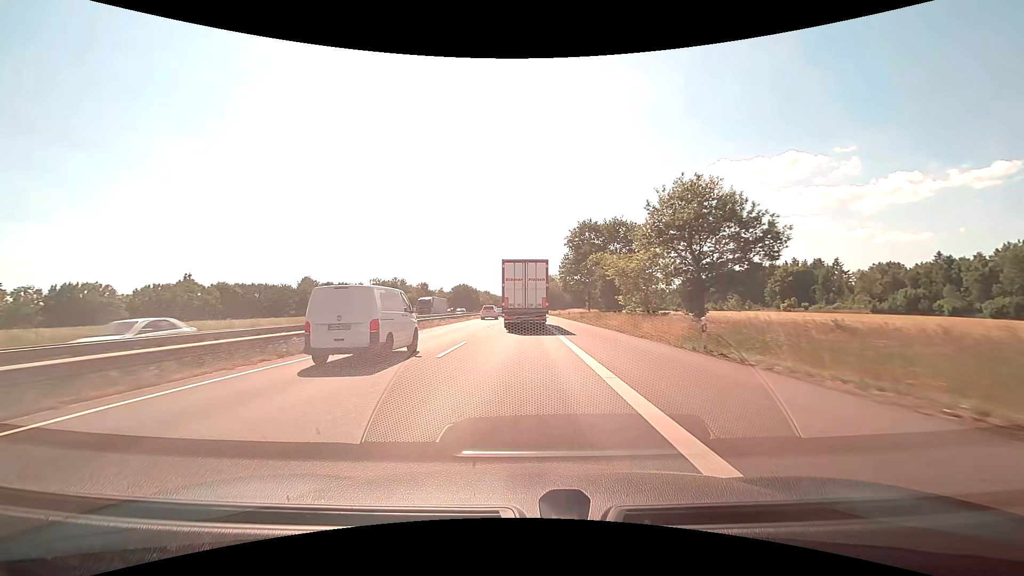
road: motorway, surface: asphalt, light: Day
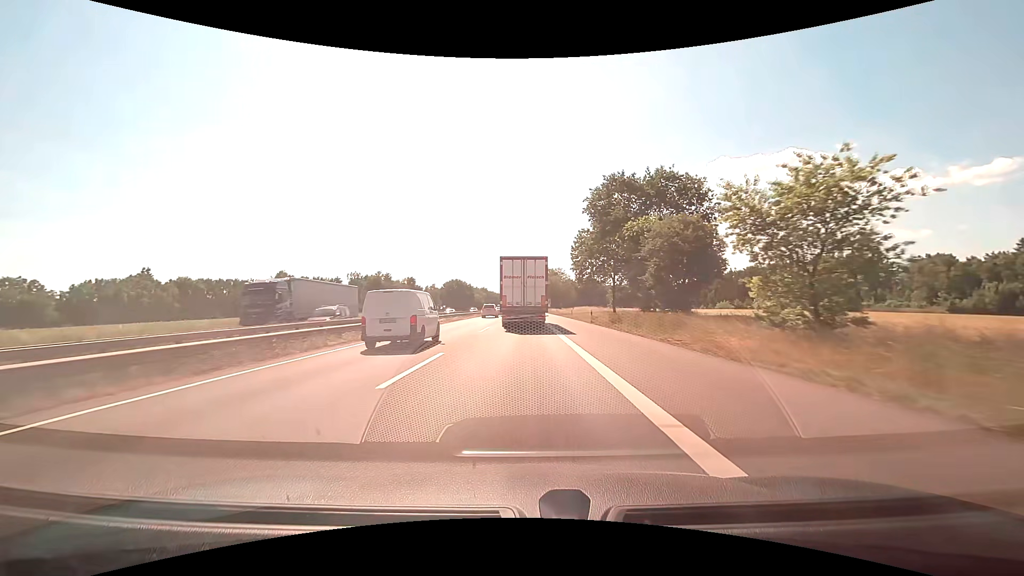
(0.0, +23.5) m; 0°
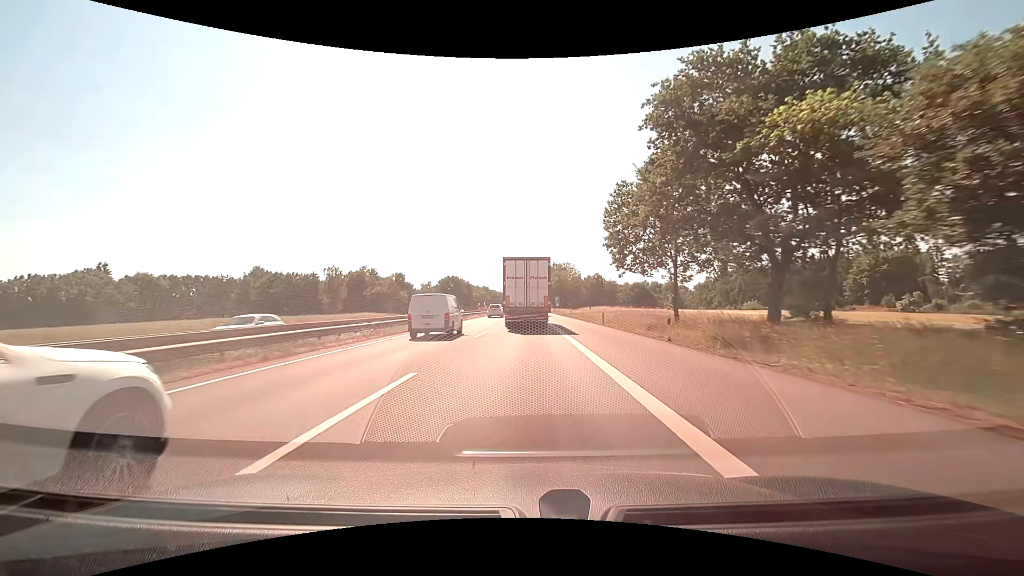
(0.0, +22.6) m; 0°
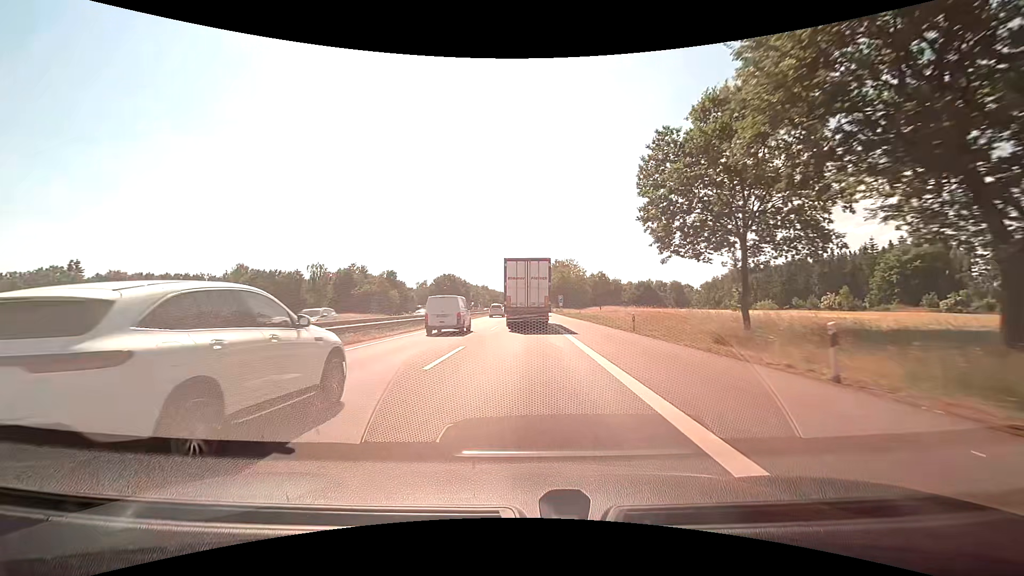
(0.0, +11.0) m; 0°
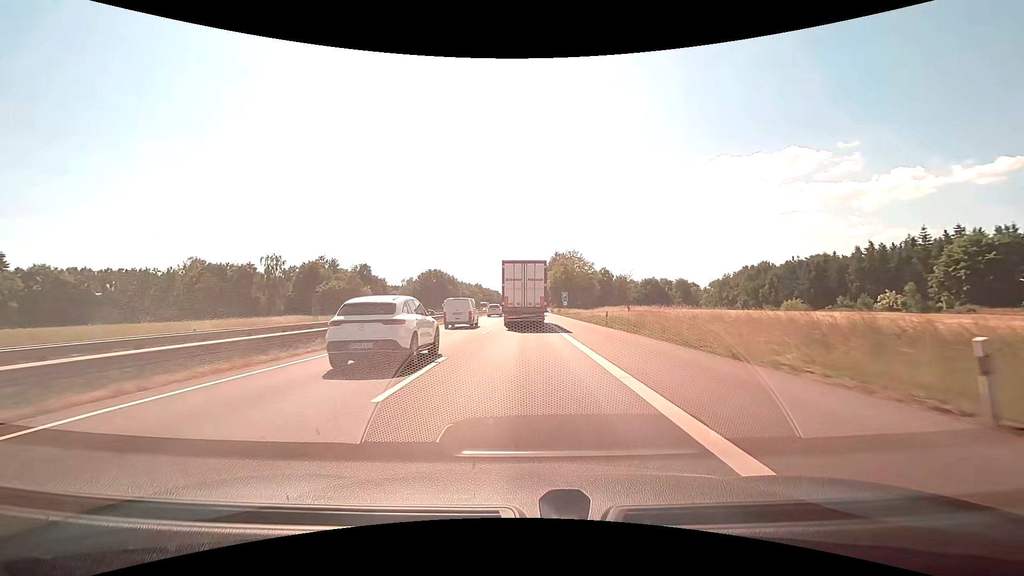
(+0.1, +21.7) m; 0°
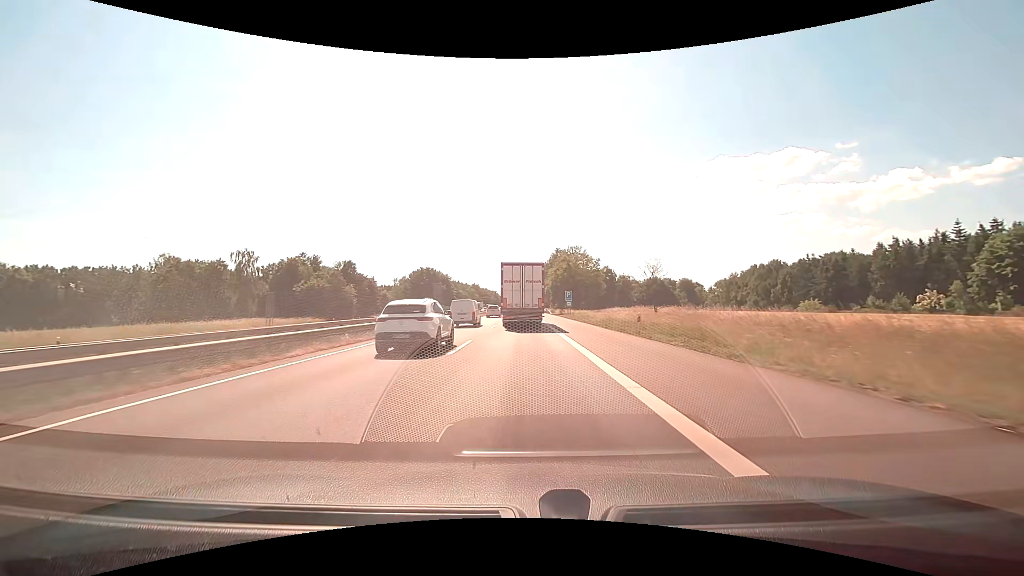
(0.0, +10.9) m; 0°
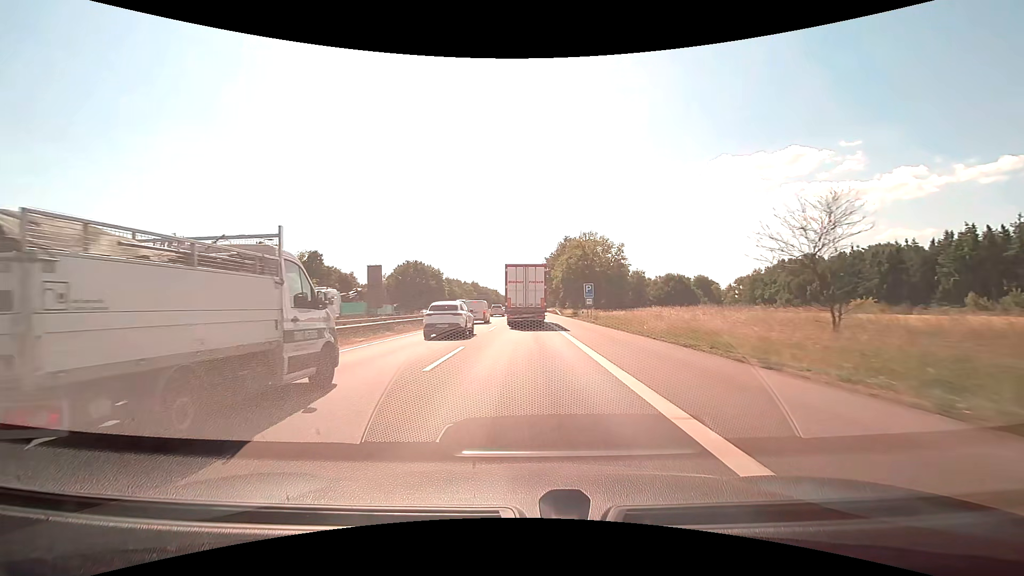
(0.0, +22.1) m; 0°
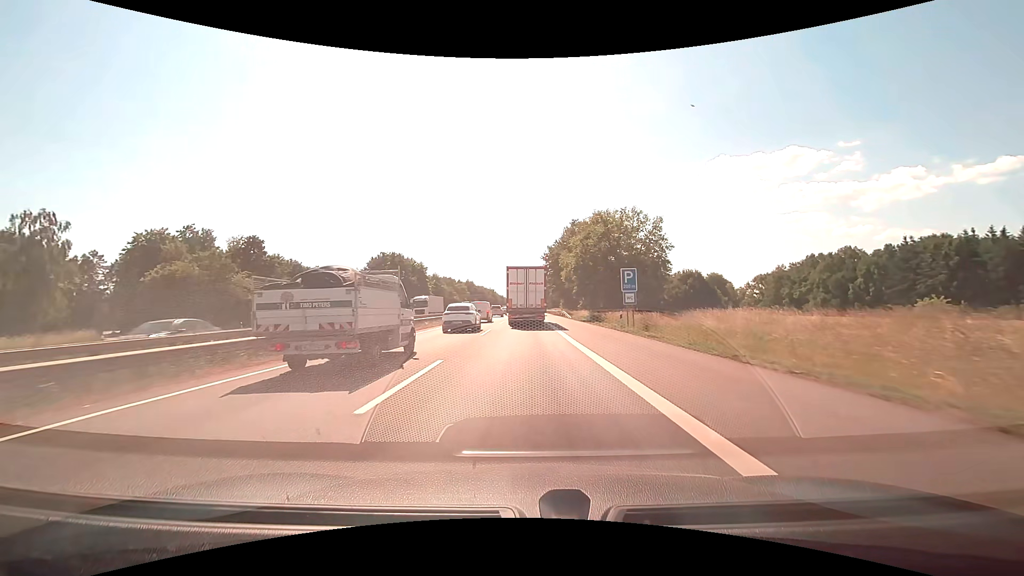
(0.0, +22.4) m; 0°
(0, +10) (0, +20) (0, +30) (0, +40) (0, +50) (0, +60) (0, +70) (0, +80) (0, +90) (0, +100) m
